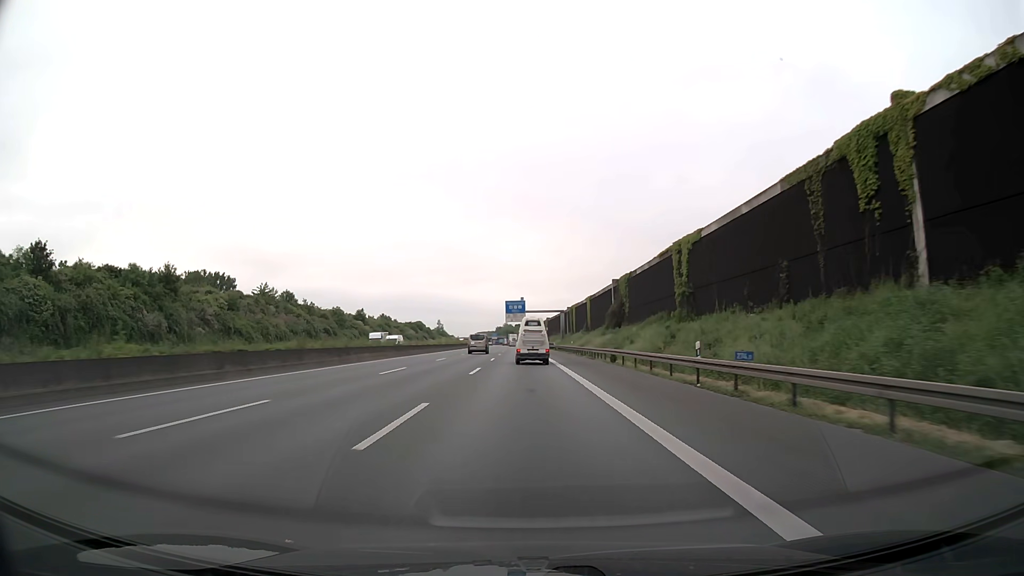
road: motorway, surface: asphalt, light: Day
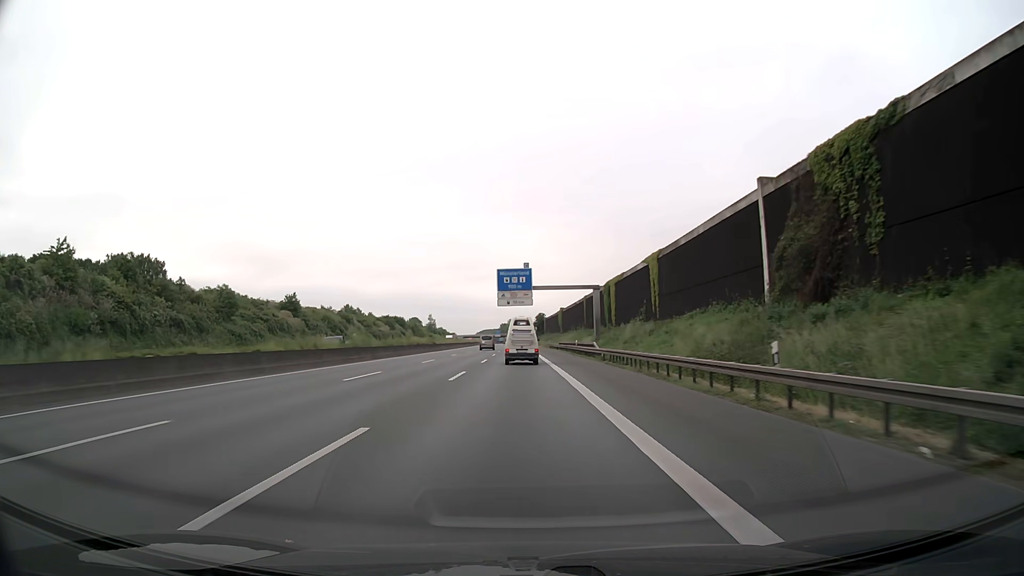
(-0.2, +58.3) m; 0°
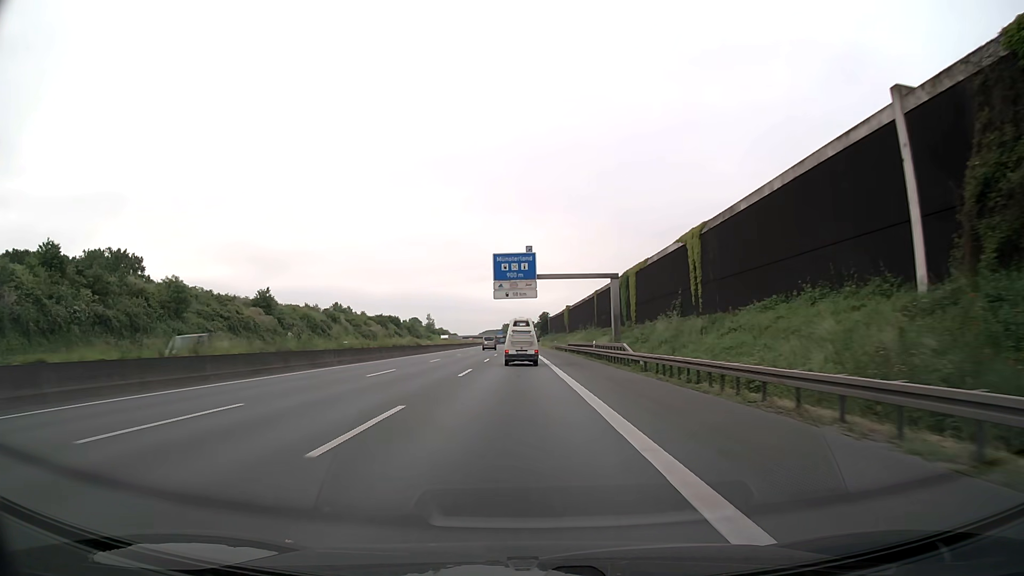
(0.0, +14.5) m; 0°
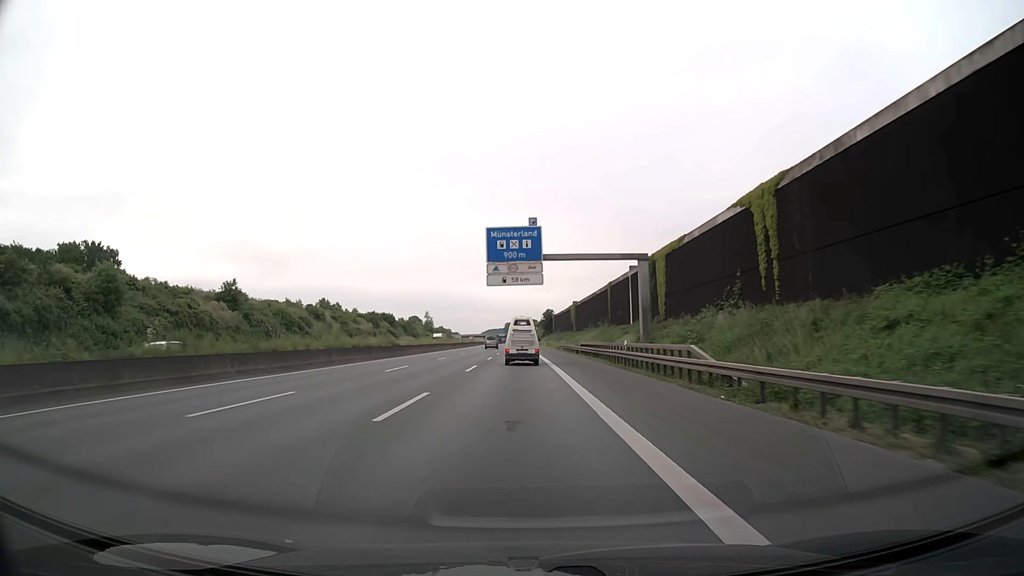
(0.0, +14.5) m; 0°
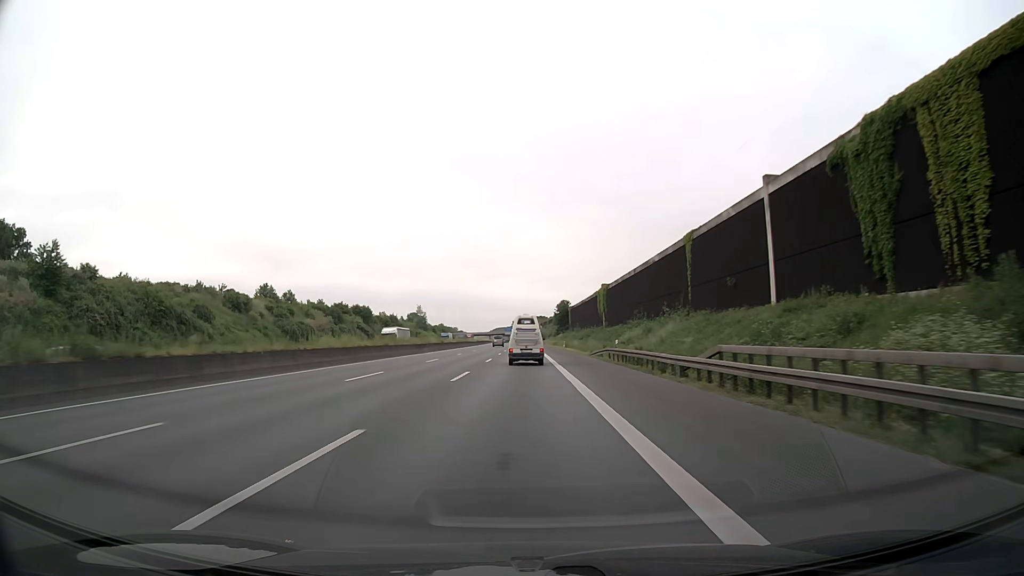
(-0.2, +43.3) m; -1°
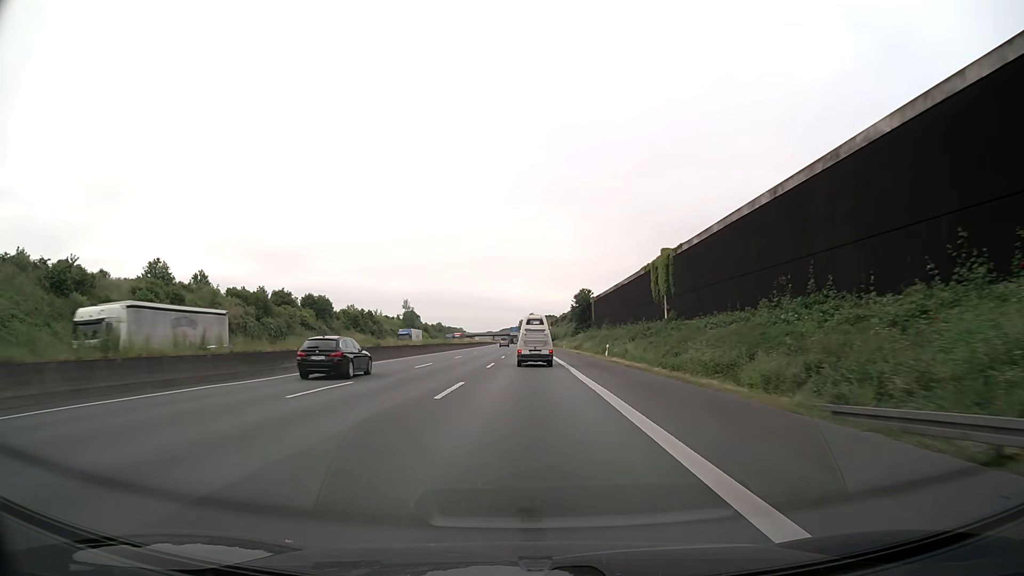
(-0.2, +42.8) m; -1°
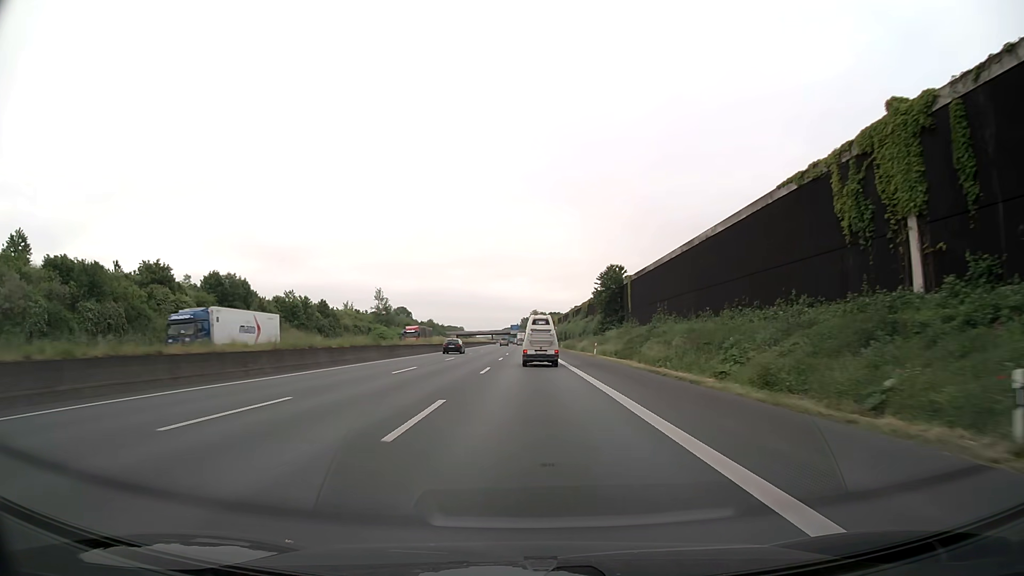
(-0.1, +42.4) m; 0°
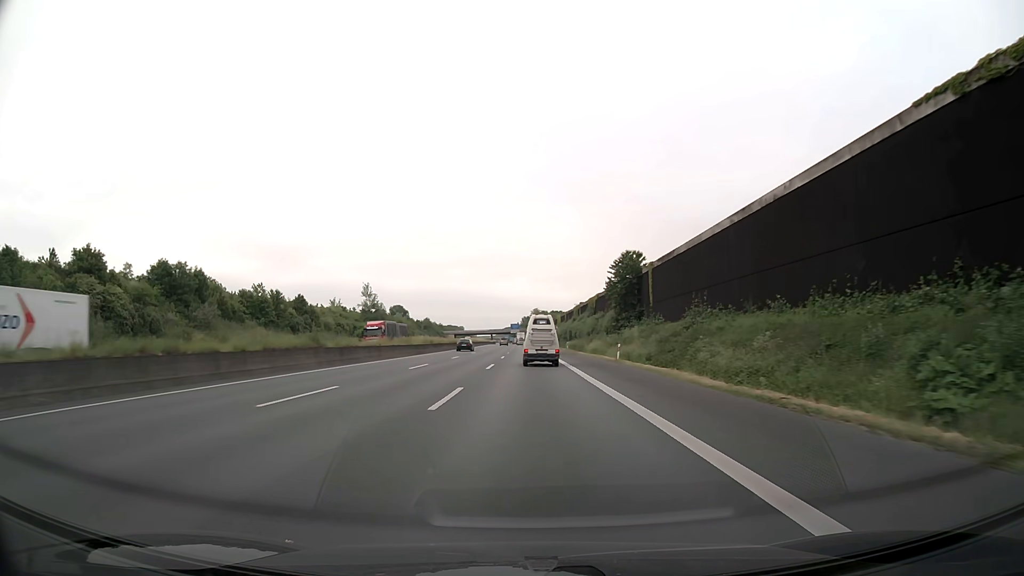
(0.0, +14.1) m; 0°
(0, +10) (0, +20) (0, +30) (0, +40) (0, +50) (0, +60) (0, +70) (0, +80) (0, +90) (0, +100) m
